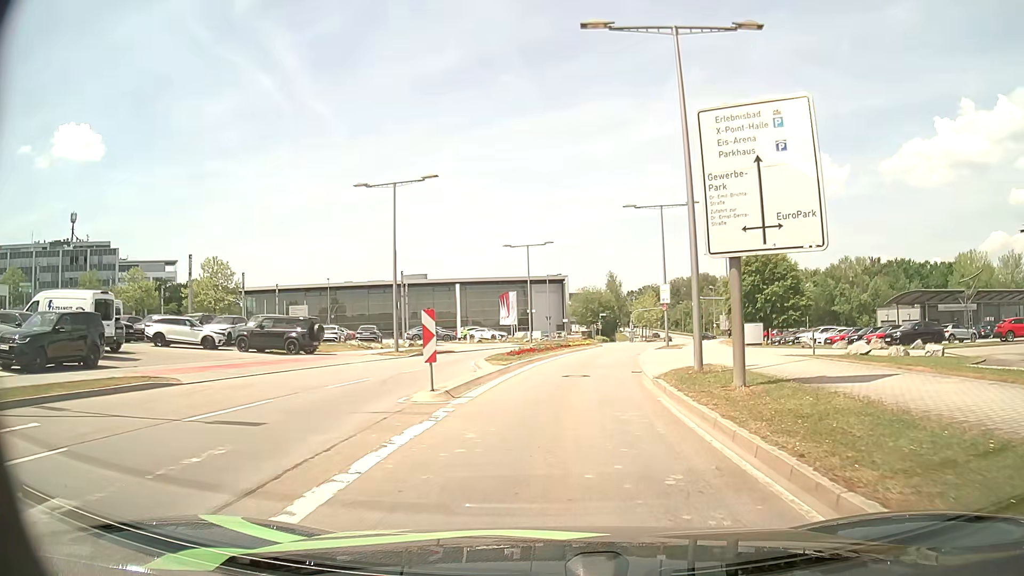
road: secondary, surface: asphalt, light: Day
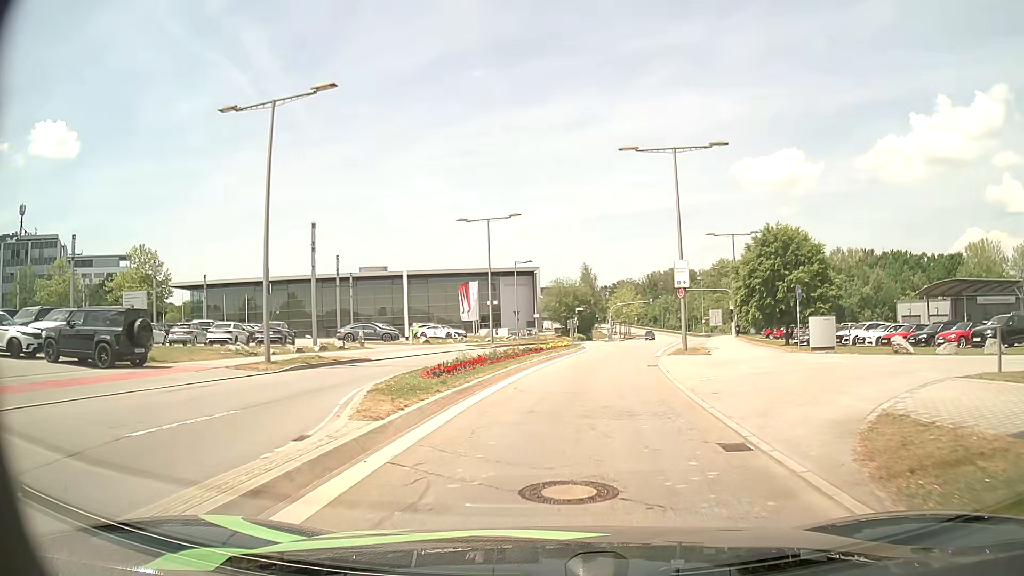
(+0.3, +13.7) m; +2°
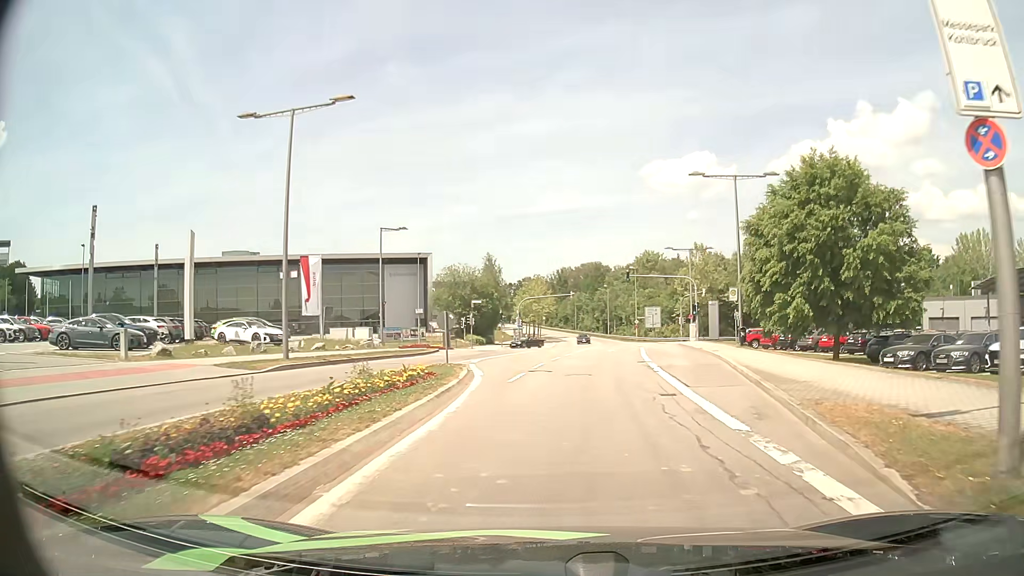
(+1.6, +25.3) m; +8°
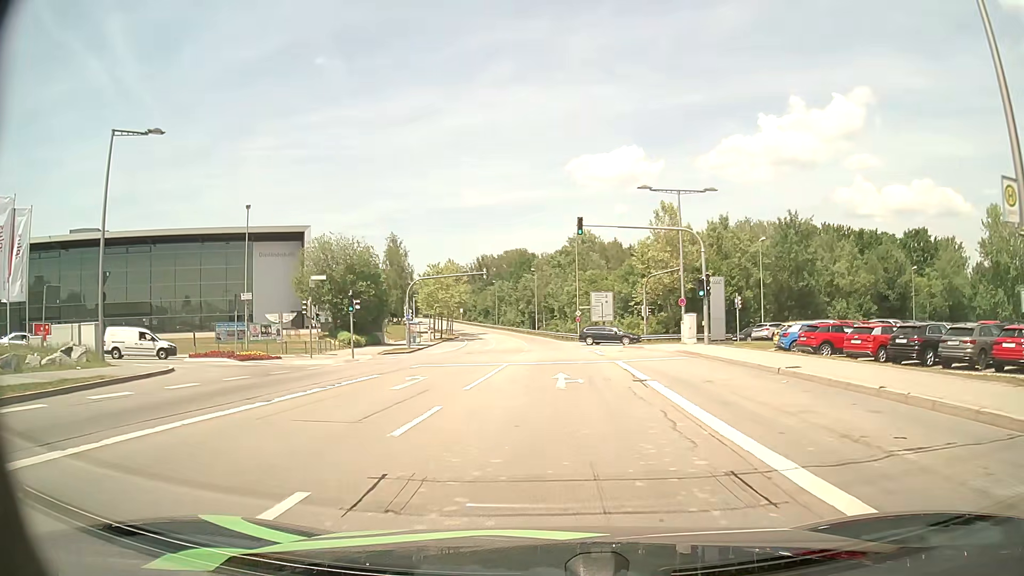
(+1.7, +26.9) m; +6°
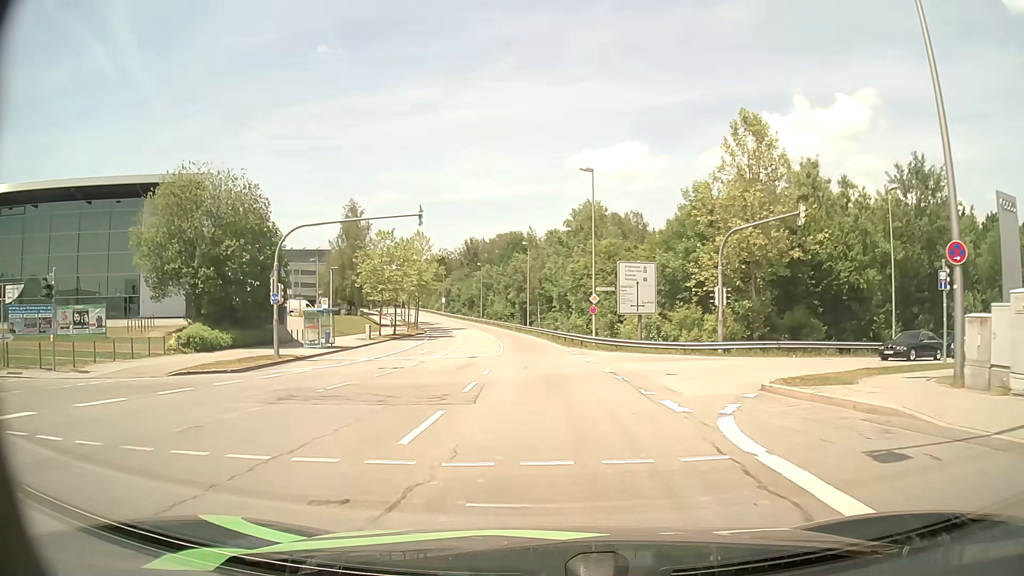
(+0.4, +27.9) m; 0°
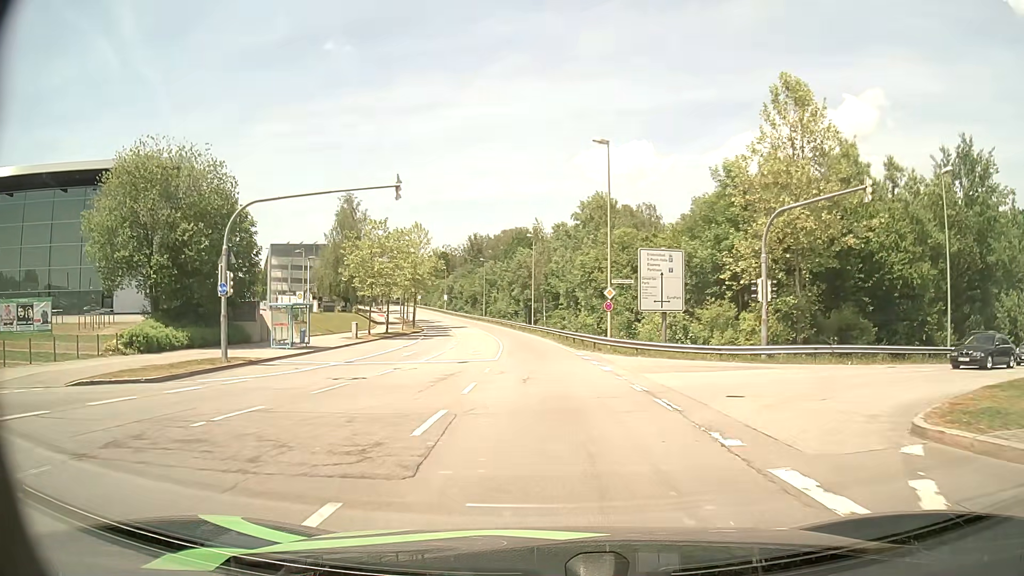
(0.0, +5.9) m; -1°
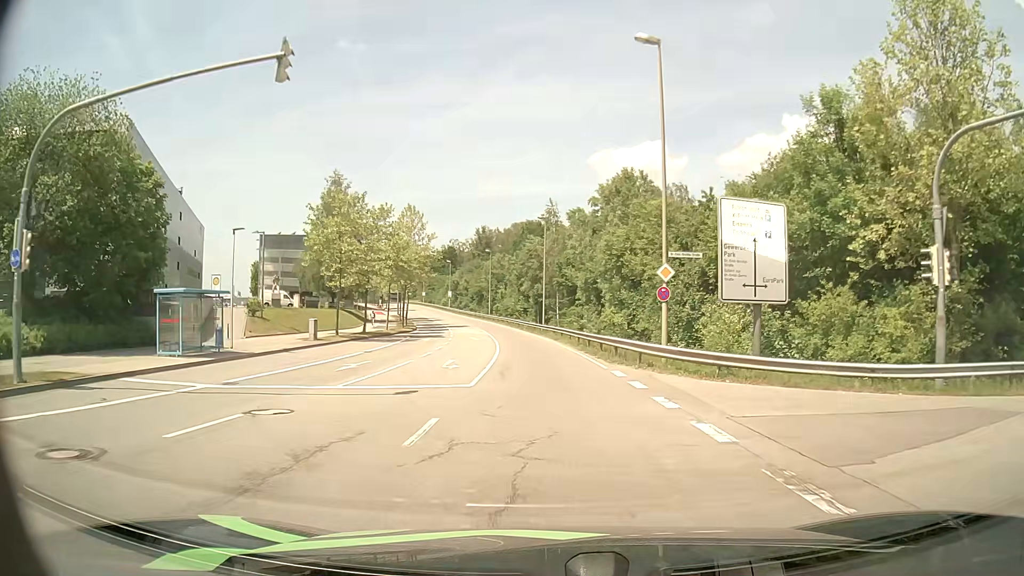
(-0.1, +12.3) m; -1°
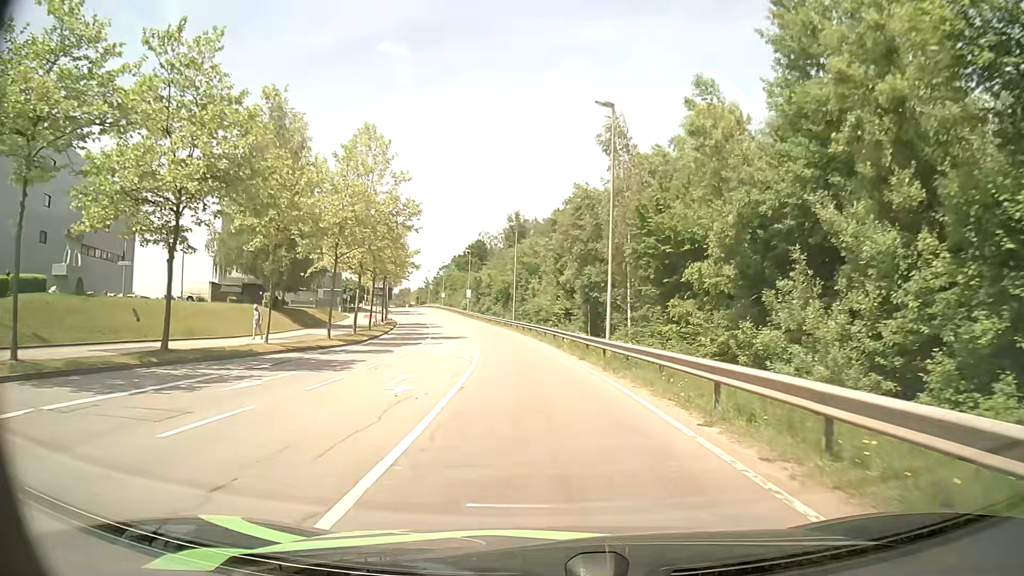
(-0.8, +33.5) m; -3°
(0, +10) (-1, +20) (-1, +30) (-2, +40) (-4, +50) (-6, +60) (-7, +69) (-10, +79) (-12, +89) (-14, +99) m
